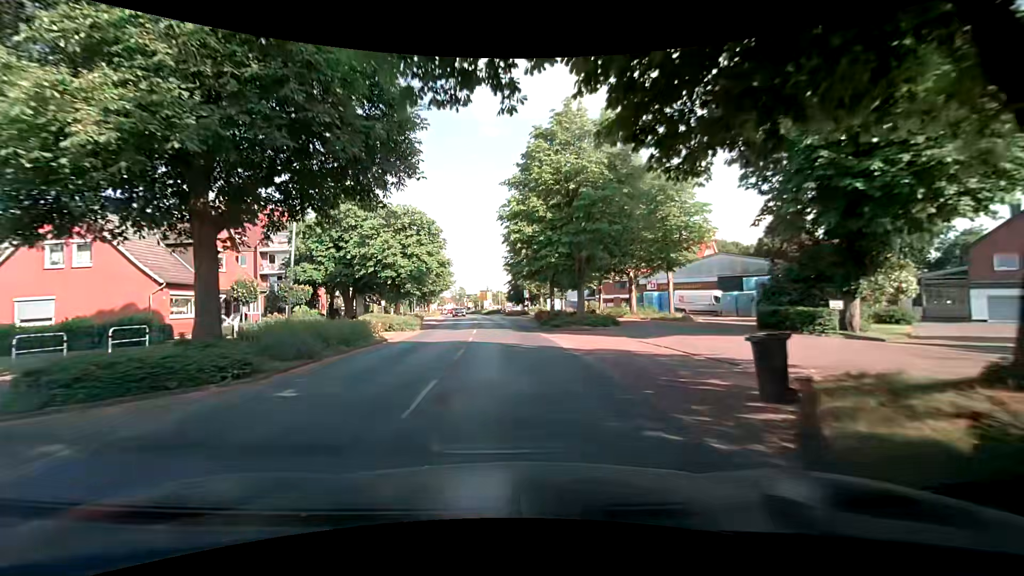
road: tertiary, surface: asphalt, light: Day
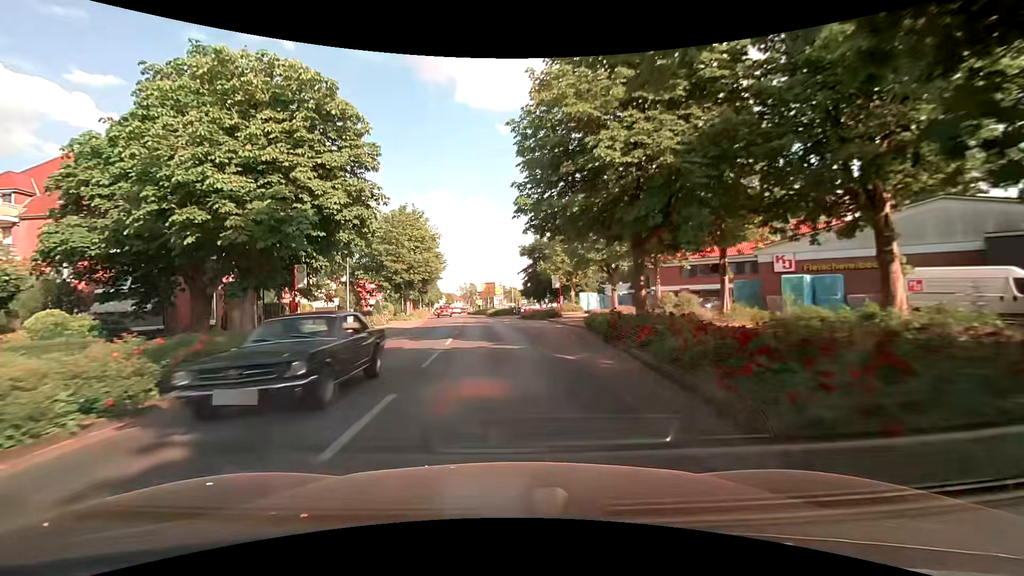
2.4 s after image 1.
(-0.1, +26.6) m; -2°
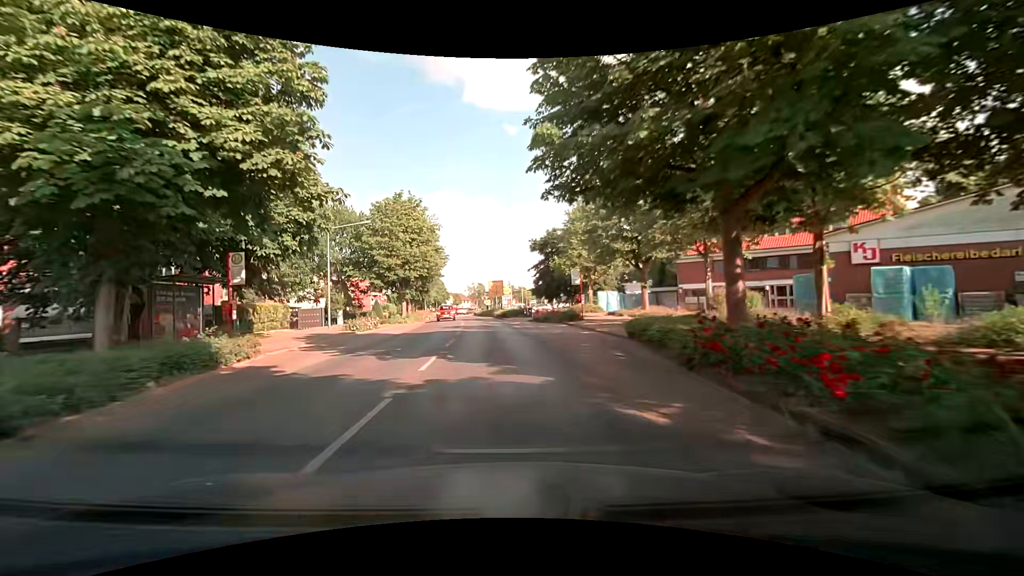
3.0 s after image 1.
(-0.1, +6.6) m; -1°
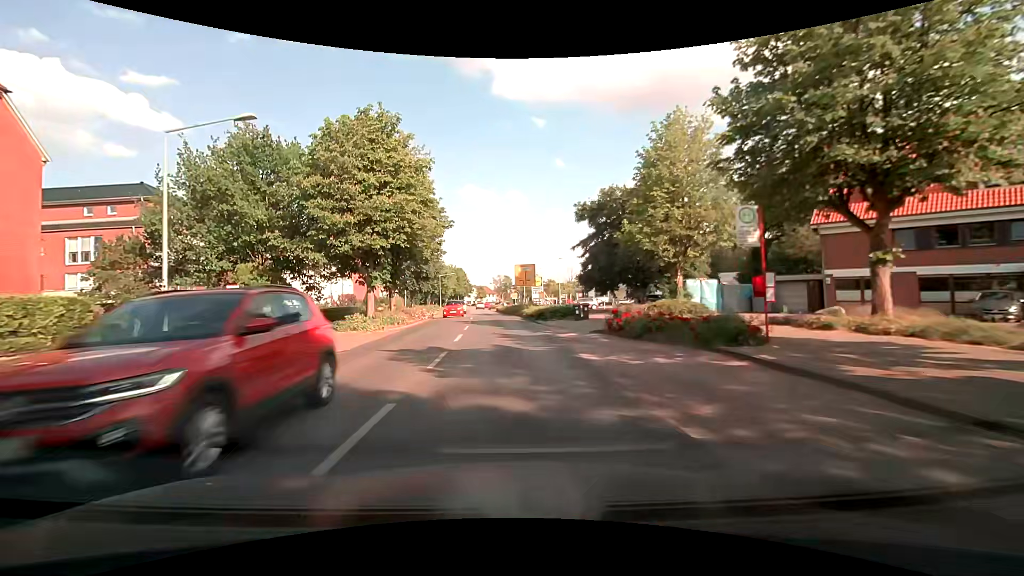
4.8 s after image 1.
(-0.6, +19.6) m; -3°
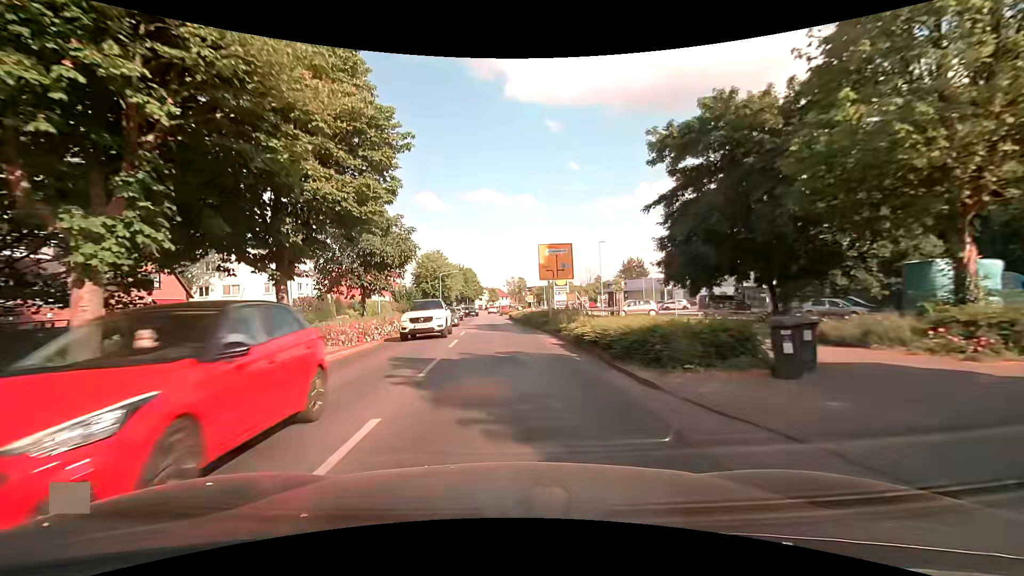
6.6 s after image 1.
(-0.3, +19.3) m; -2°
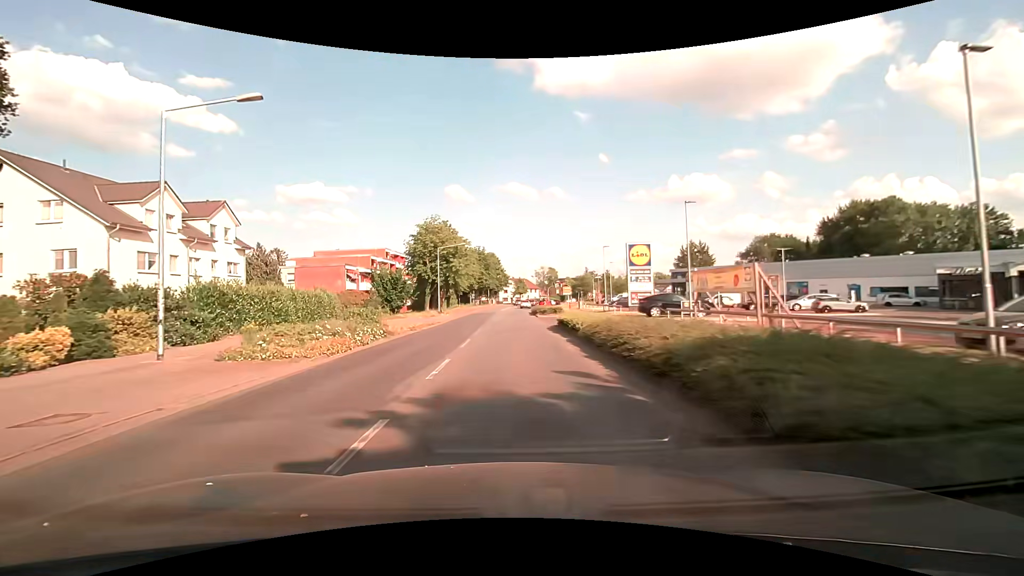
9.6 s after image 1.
(-1.0, +31.0) m; -4°
(0, +10) (0, +20) (0, +30) (0, +40) (+1, +50) (+1, +60) (+2, +70) (+3, +80) (+4, +90) (+5, +100) m
